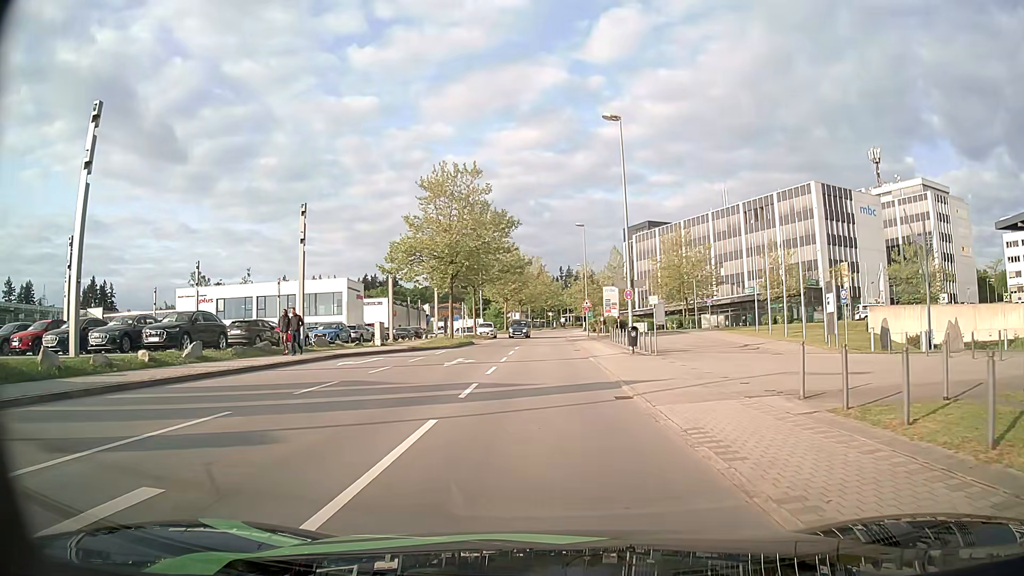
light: Day
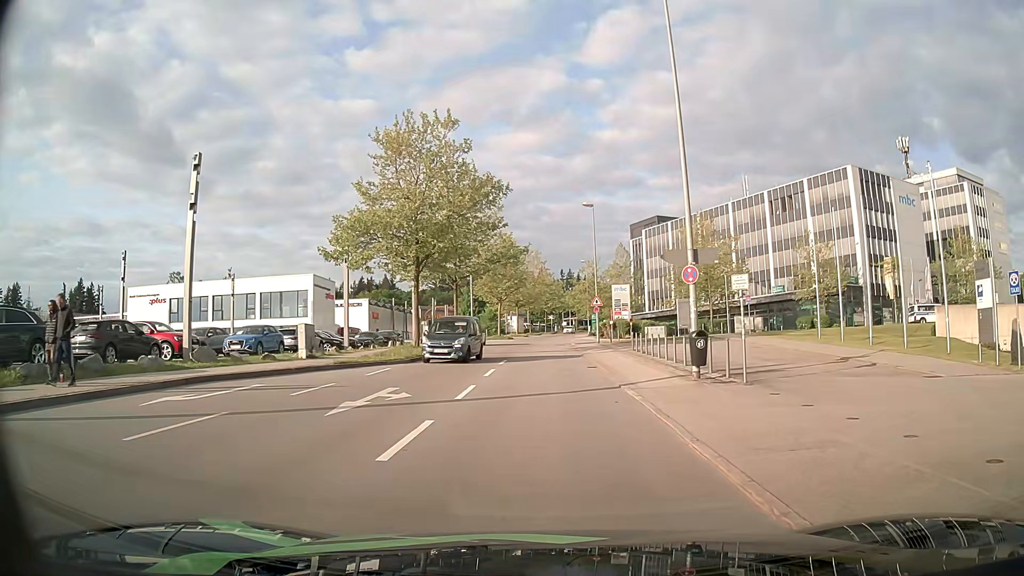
(0.0, +12.1) m; 0°
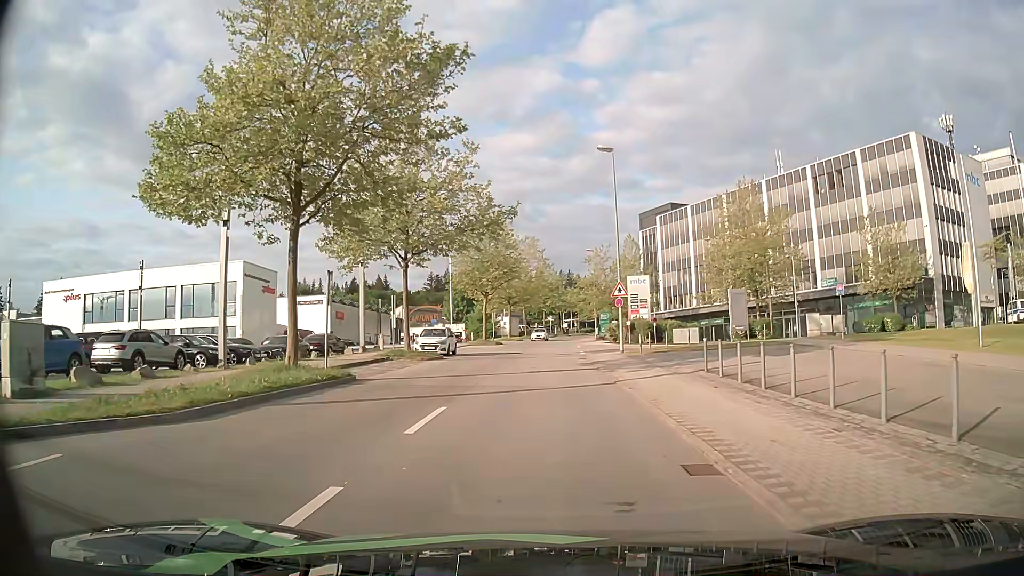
(0.0, +16.2) m; 0°
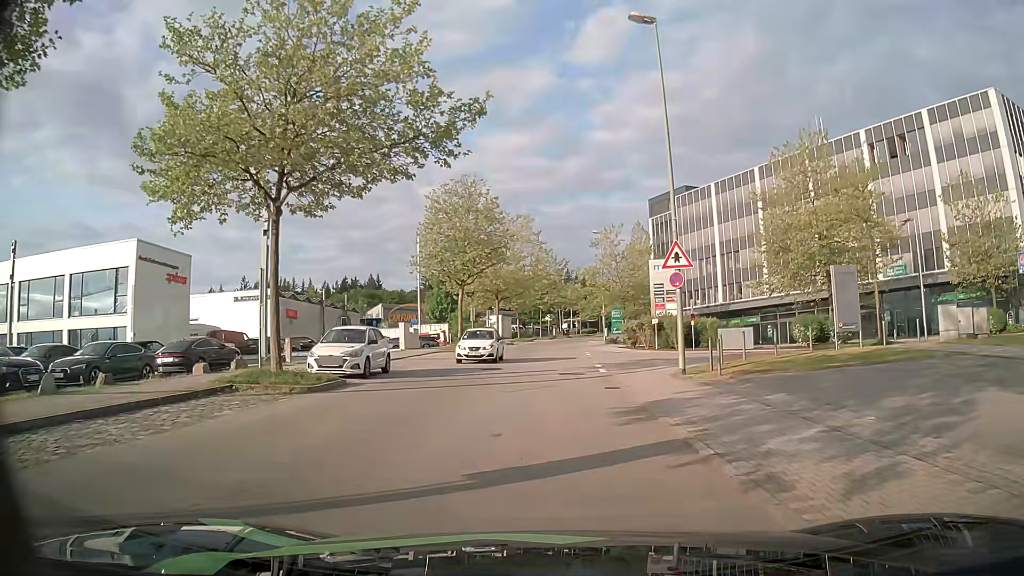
(-0.1, +15.0) m; 0°
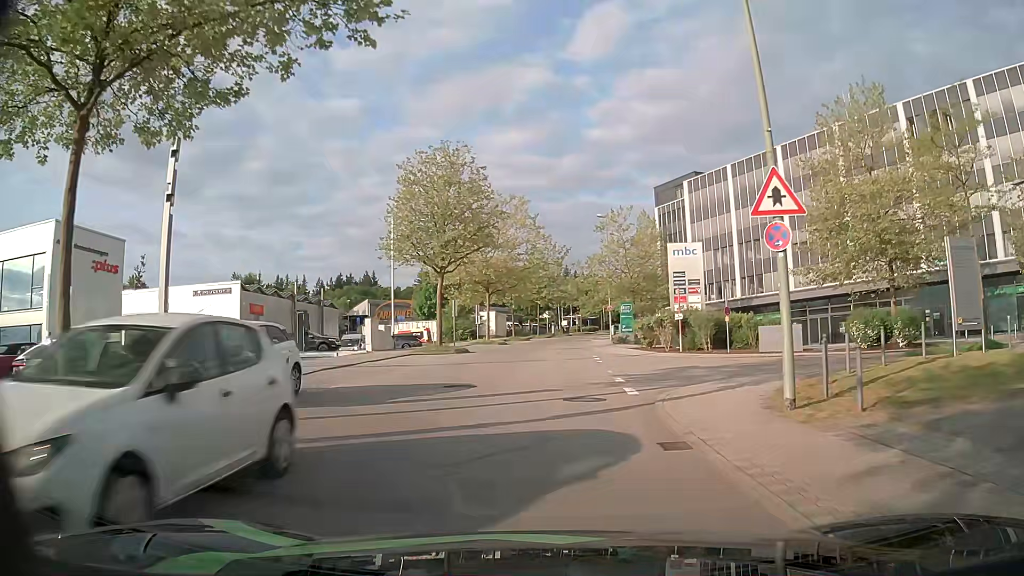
(0.0, +8.0) m; 0°
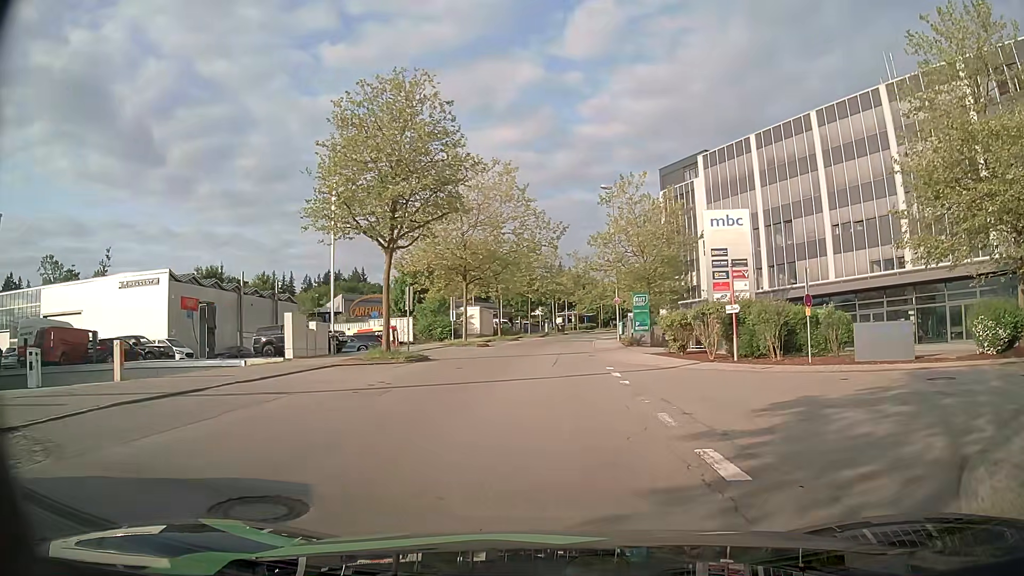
(+0.1, +10.6) m; 0°
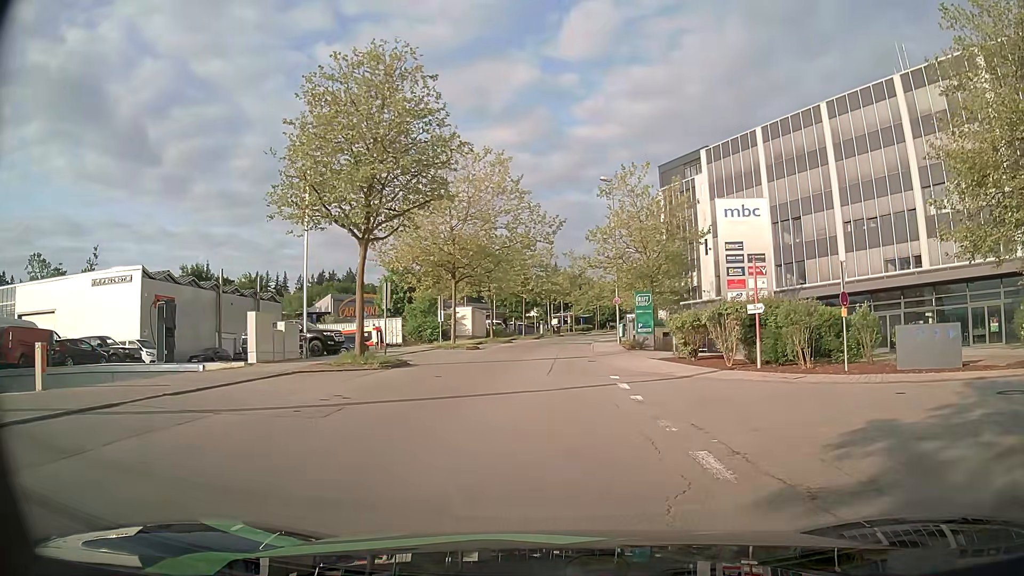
(+0.1, +3.0) m; +1°
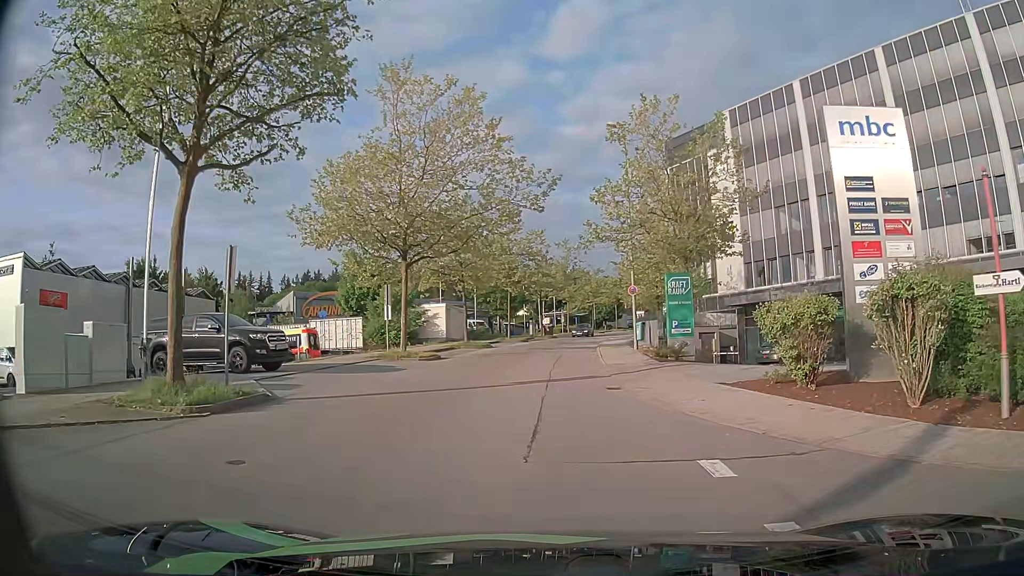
(+0.2, +11.6) m; +1°
